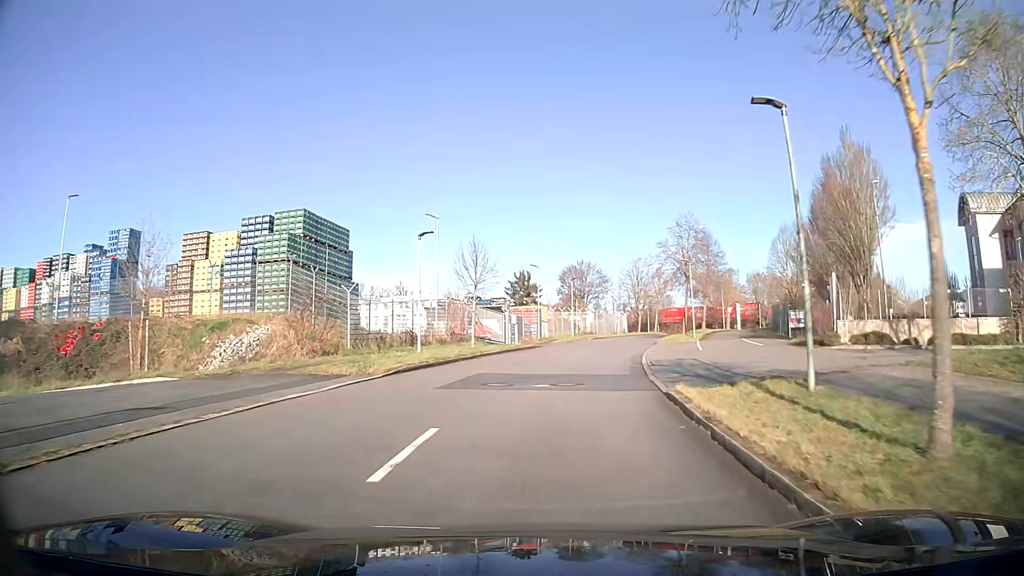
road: unclassified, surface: asphalt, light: Day
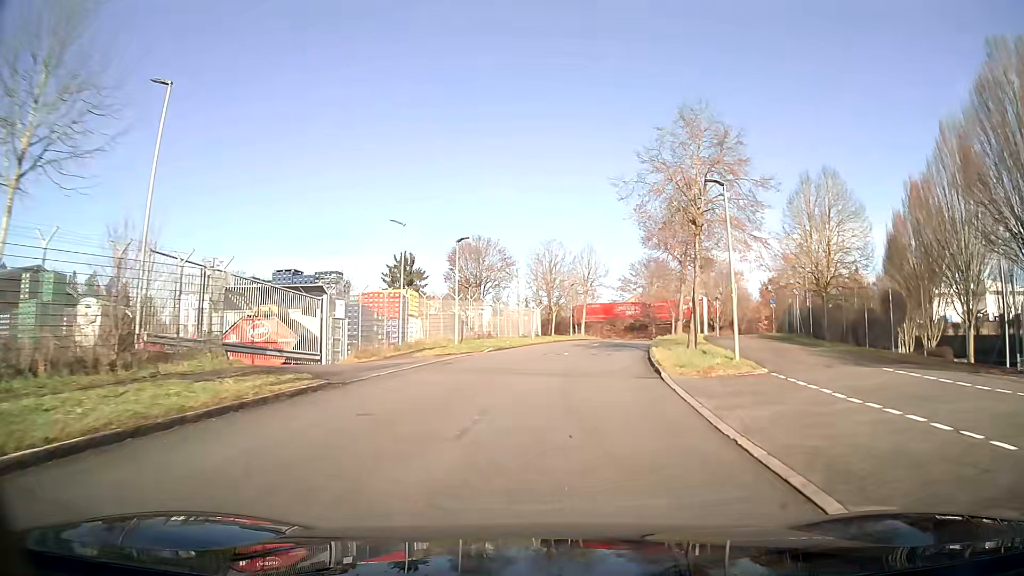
(+1.9, +25.1) m; +9°
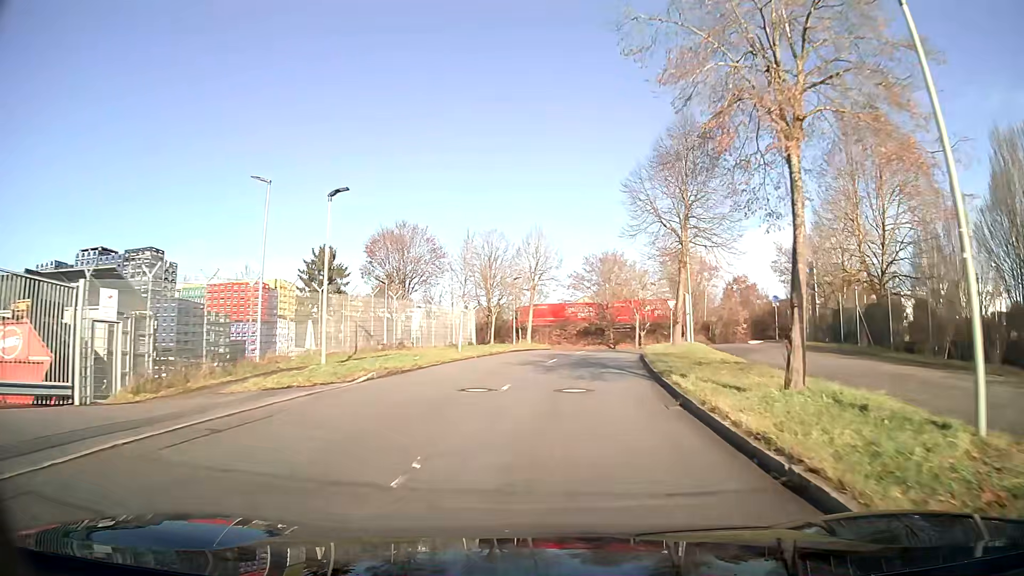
(+0.5, +12.6) m; +5°
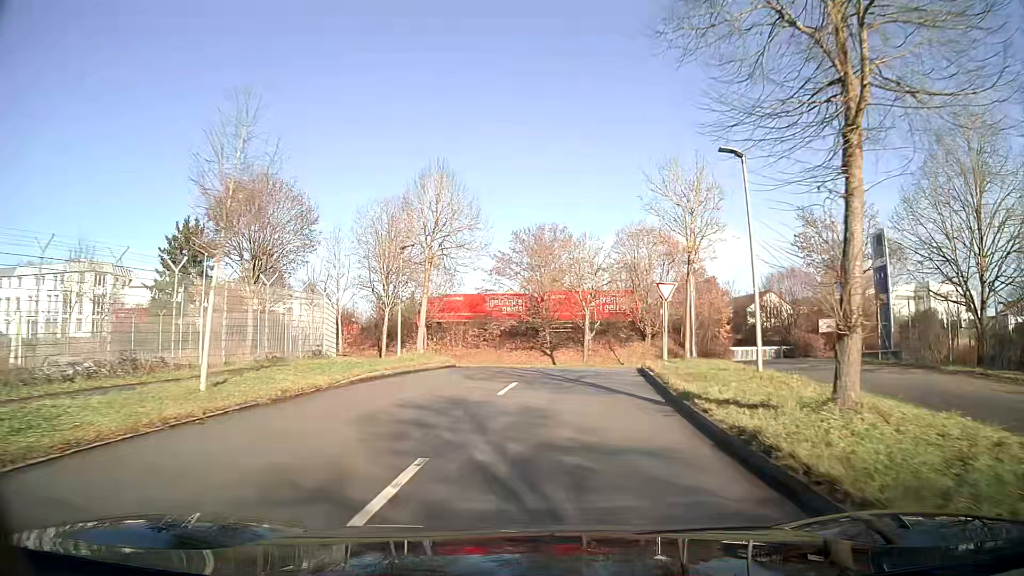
(+1.0, +17.9) m; +7°
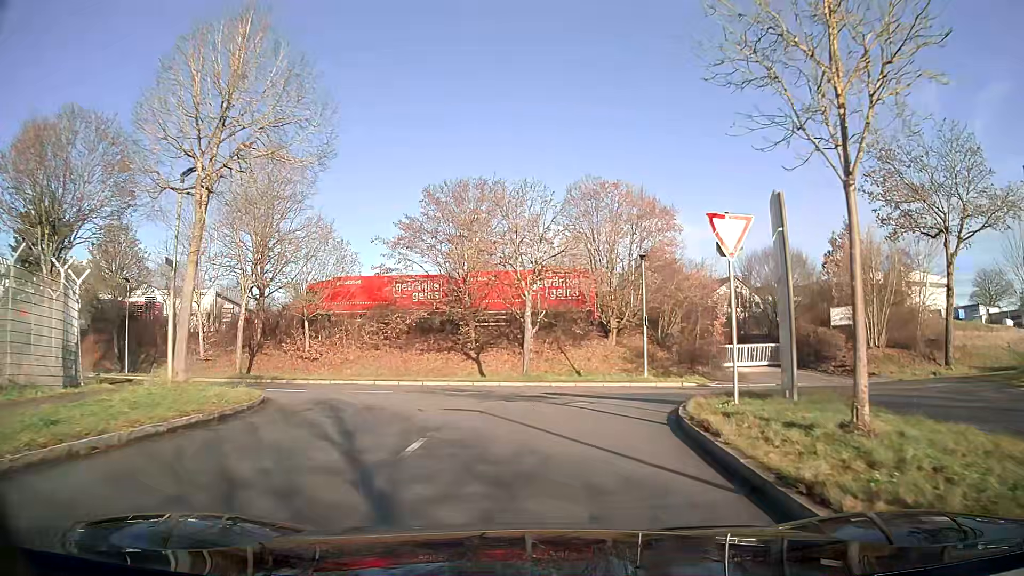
(+0.7, +14.5) m; +5°
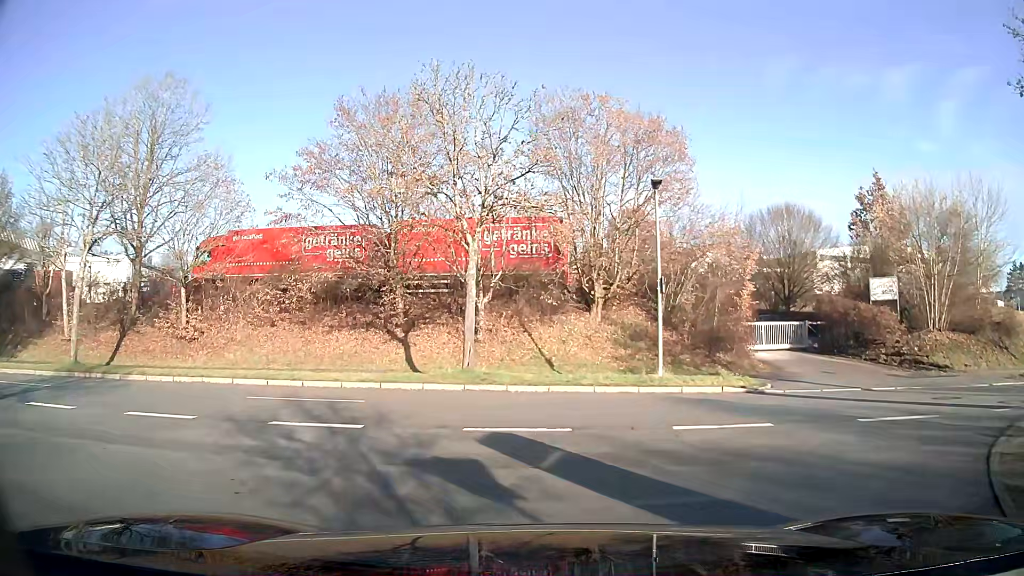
(+0.3, +10.5) m; +2°
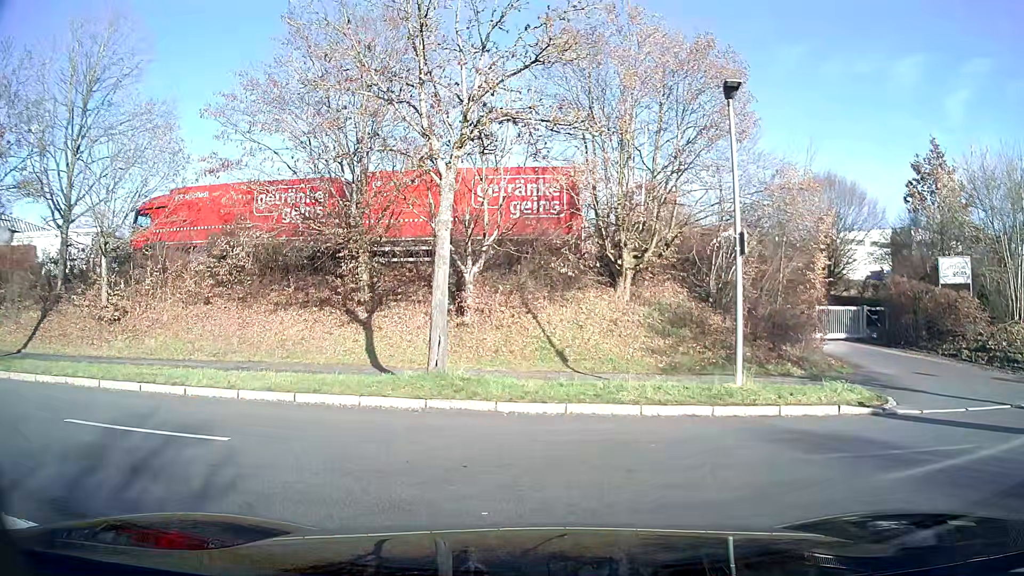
(0.0, +6.2) m; 0°
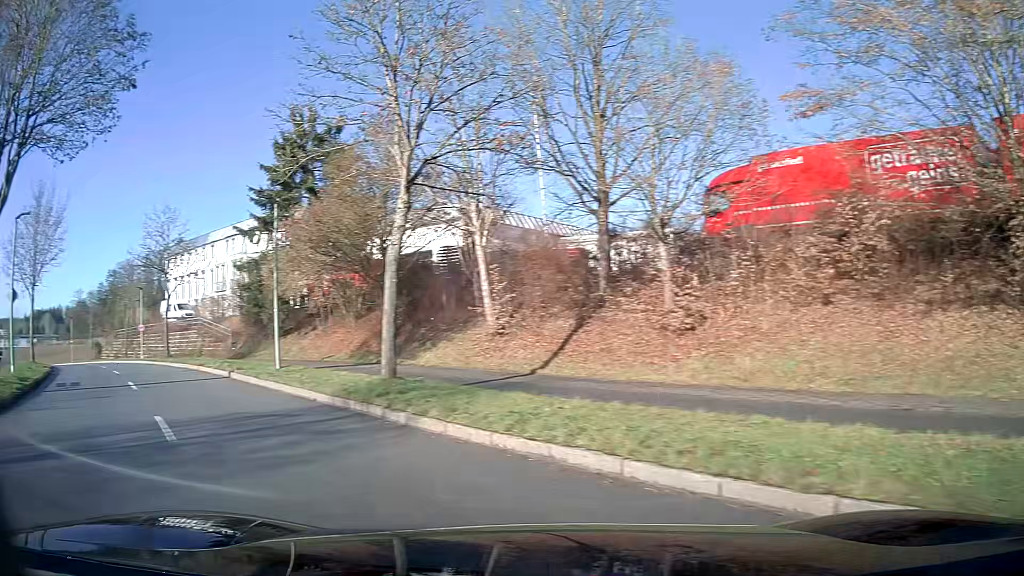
(-3.6, +6.7) m; -59°
(-3, +10) (-8, +18) (-13, +27) (-19, +35) (-25, +43) (-31, +51) (-38, +58) (-45, +65) (-53, +71) (-61, +77) m
